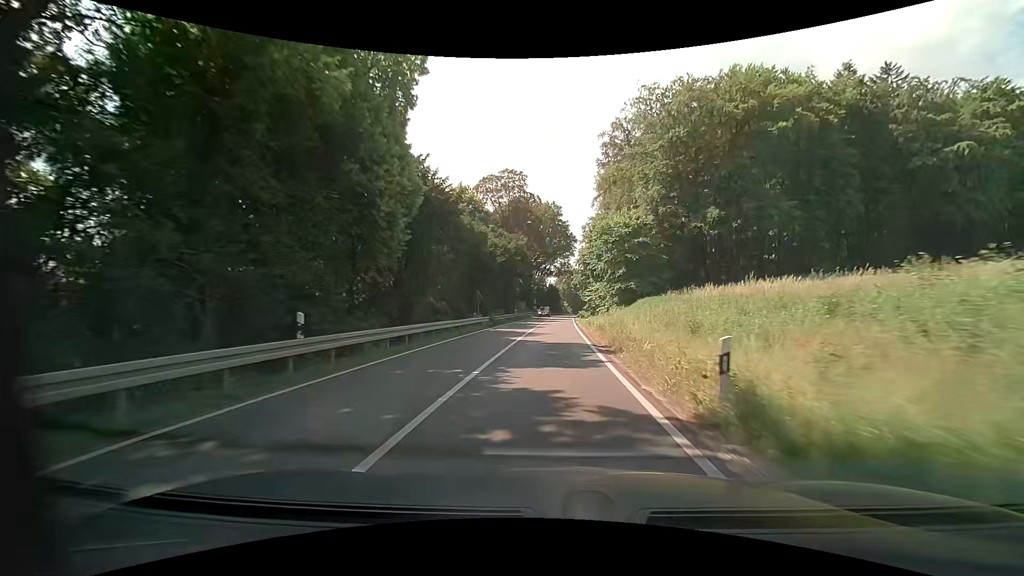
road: secondary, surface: asphalt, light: Day
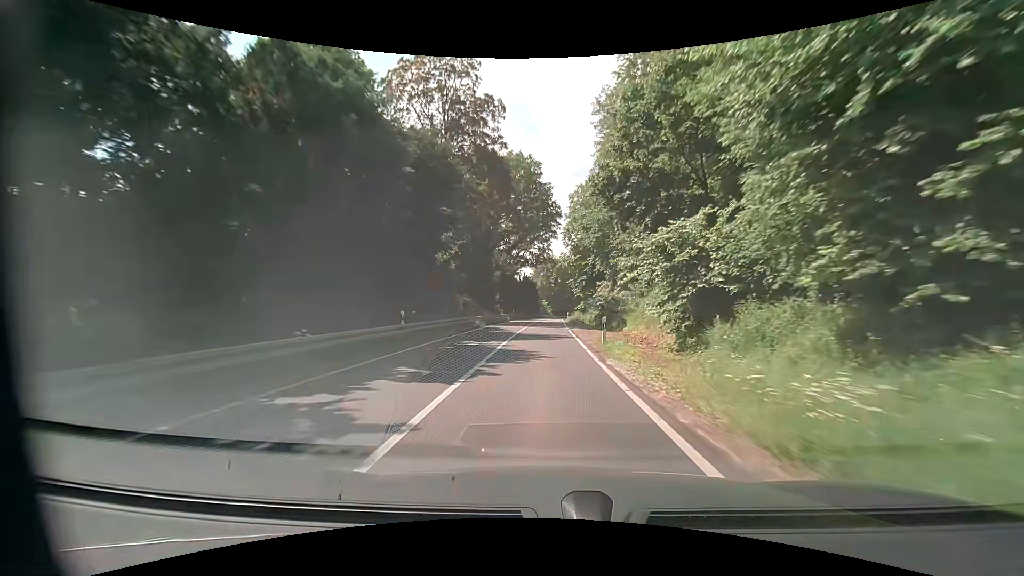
(+0.9, +40.0) m; +3°
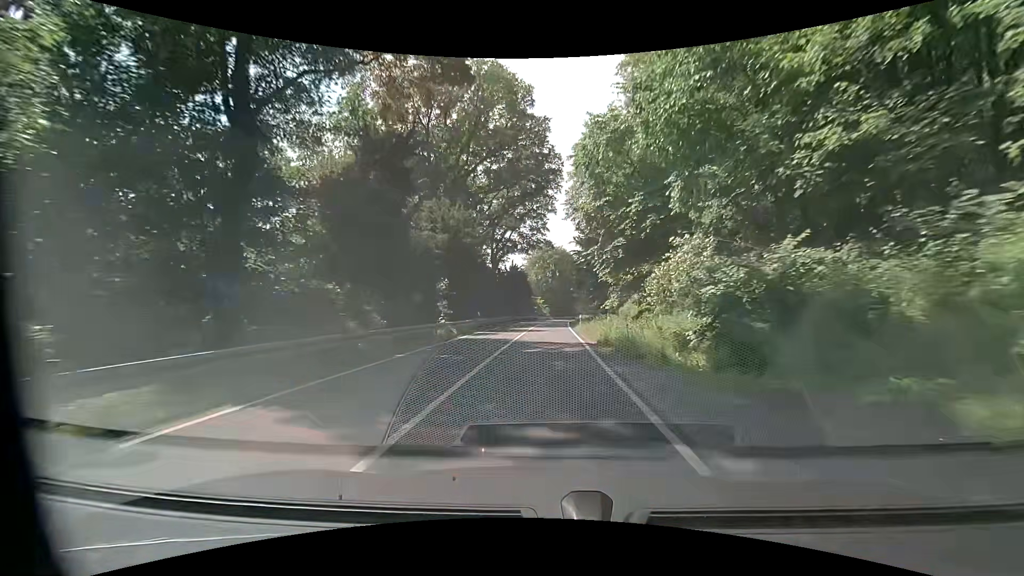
(+0.2, +31.4) m; +1°
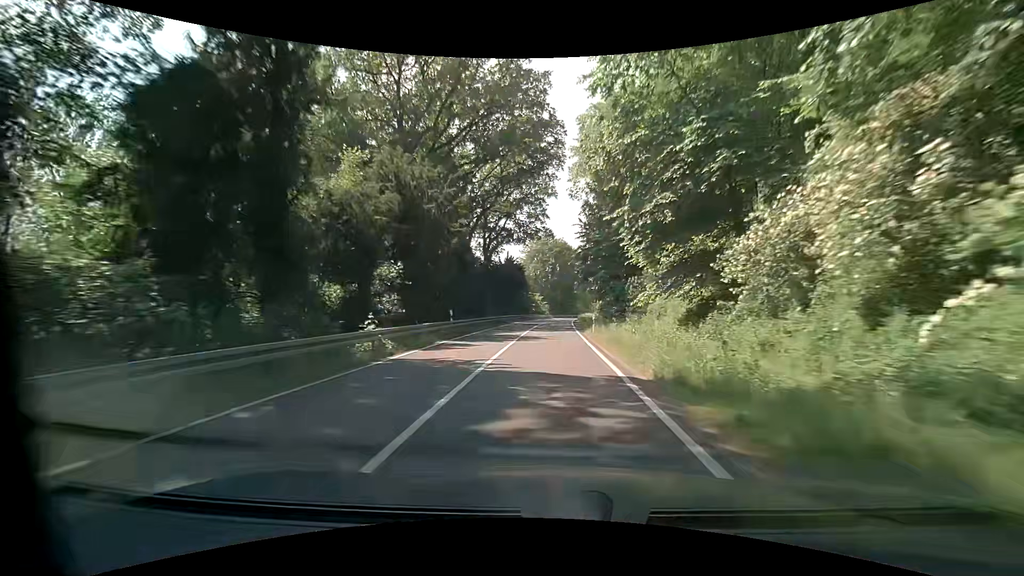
(-0.1, +10.5) m; 0°
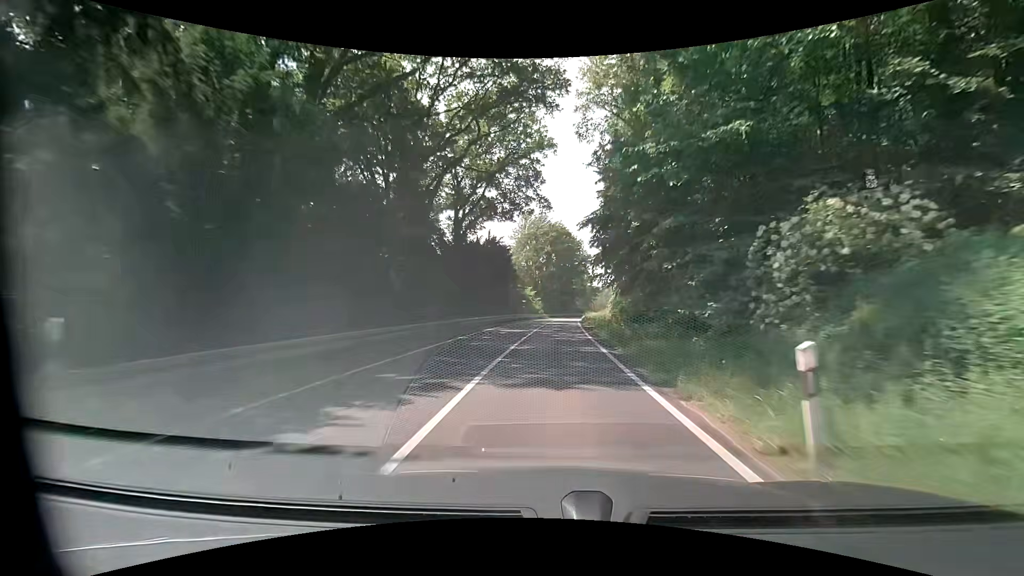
(+0.1, +21.1) m; 0°
